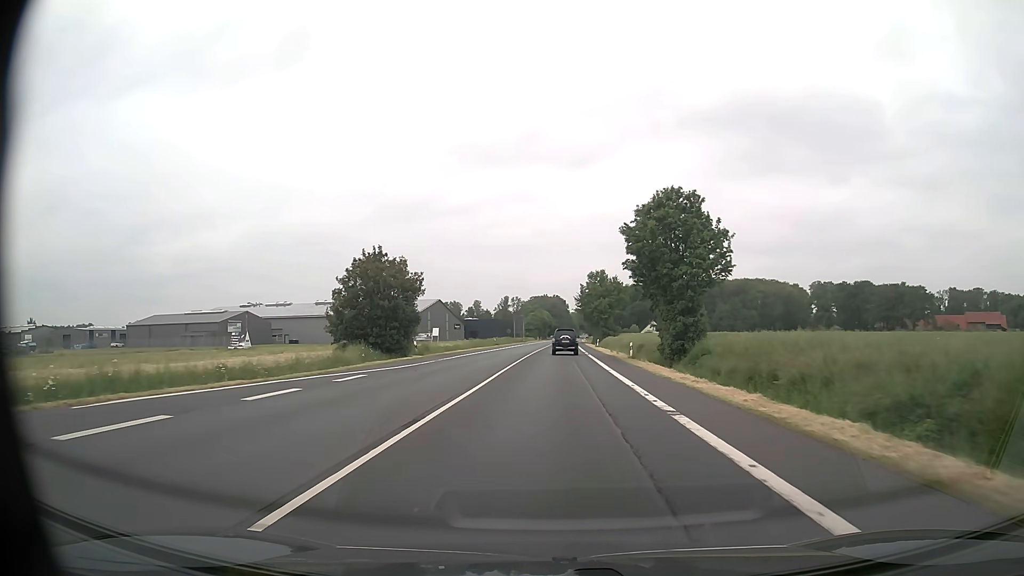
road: primary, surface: asphalt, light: Day
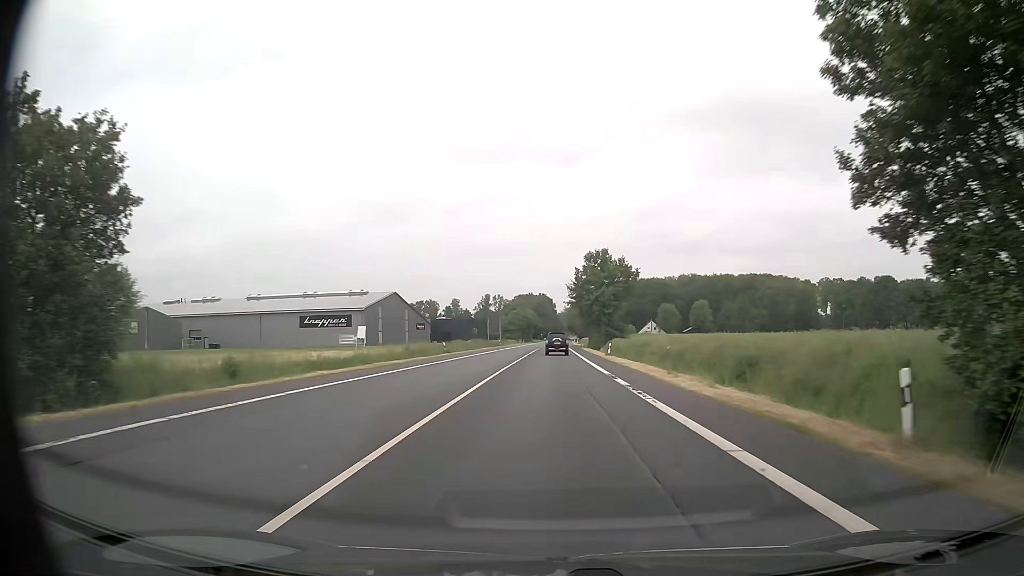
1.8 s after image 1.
(+0.3, +33.2) m; +1°
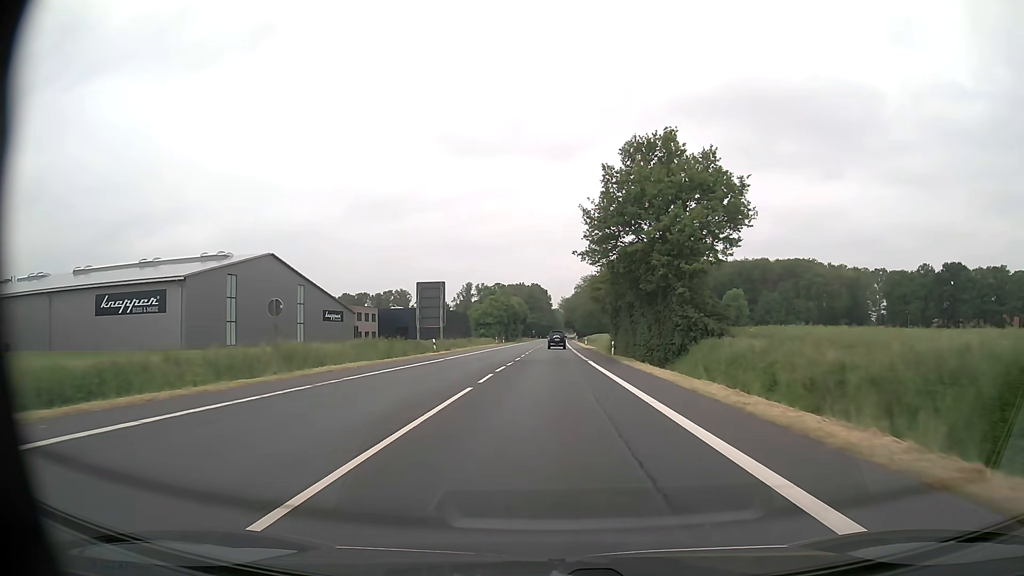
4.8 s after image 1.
(+0.4, +55.9) m; +1°
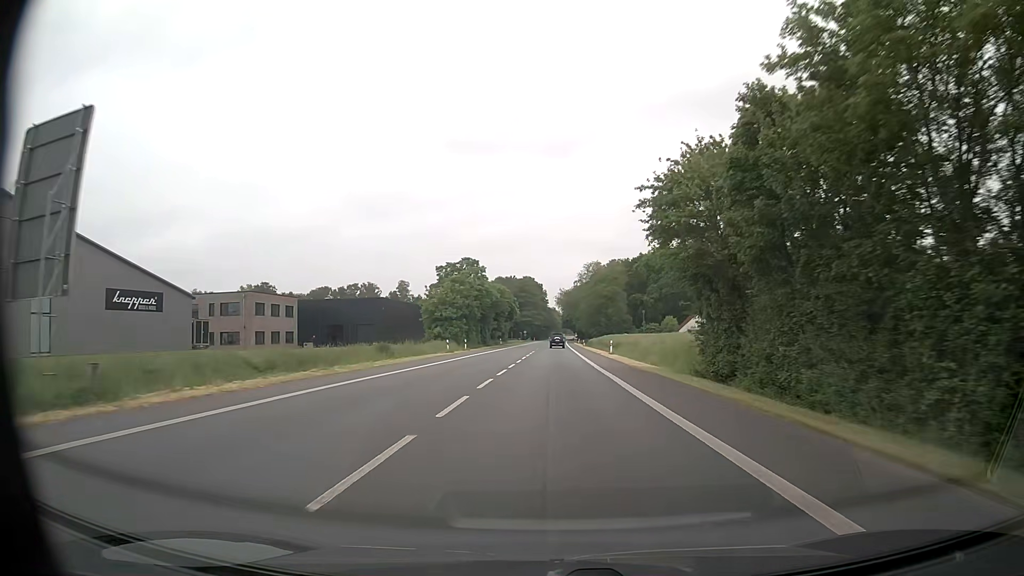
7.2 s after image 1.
(+0.1, +45.0) m; 0°
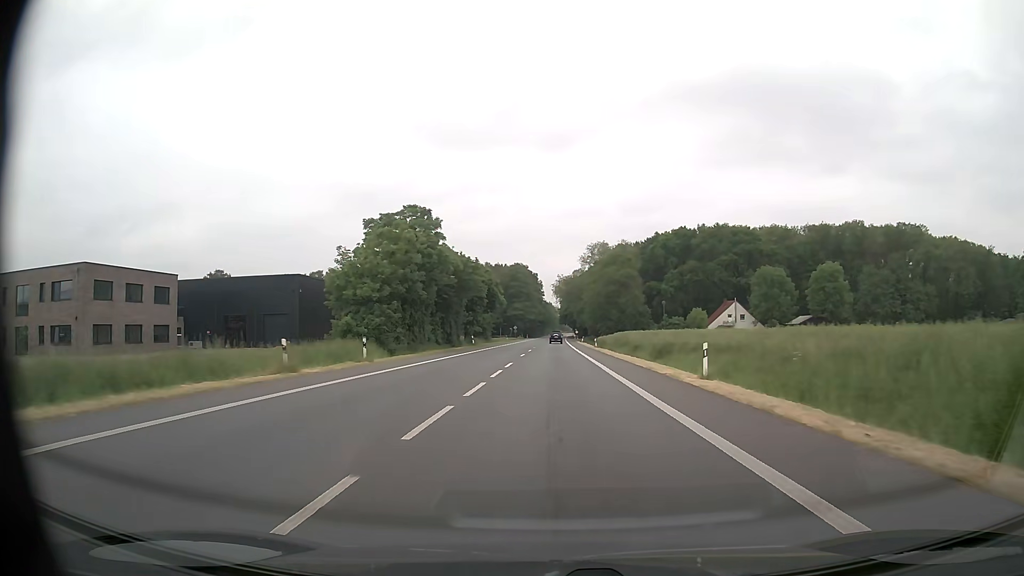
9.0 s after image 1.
(+0.3, +33.8) m; +1°
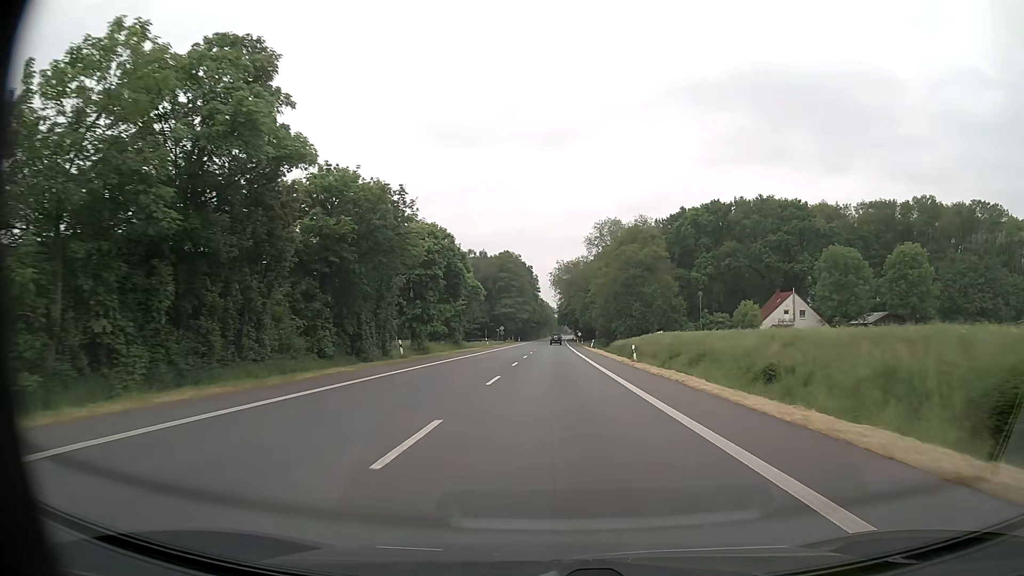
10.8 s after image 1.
(-0.1, +33.8) m; 0°
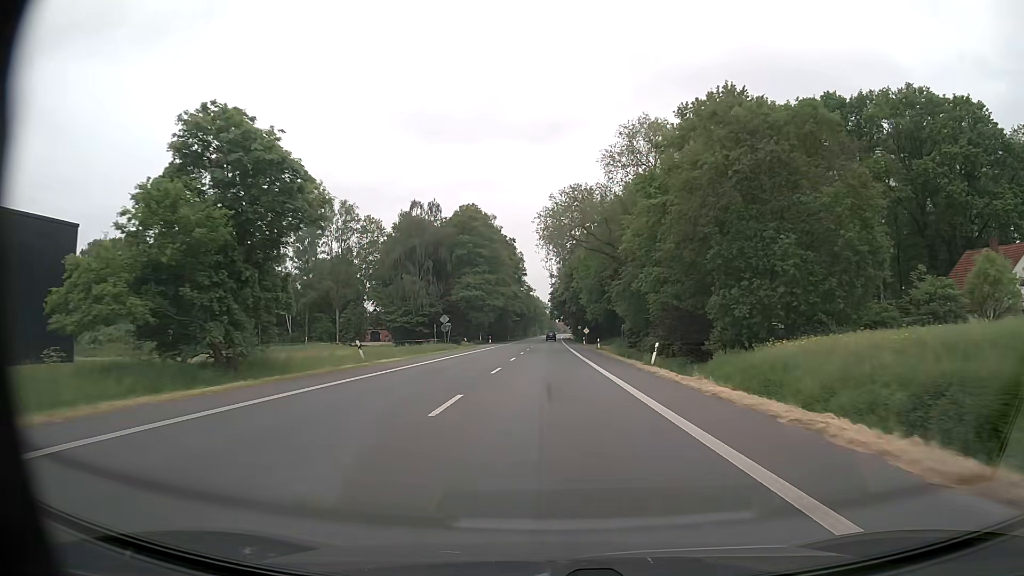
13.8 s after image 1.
(+0.3, +56.3) m; +1°
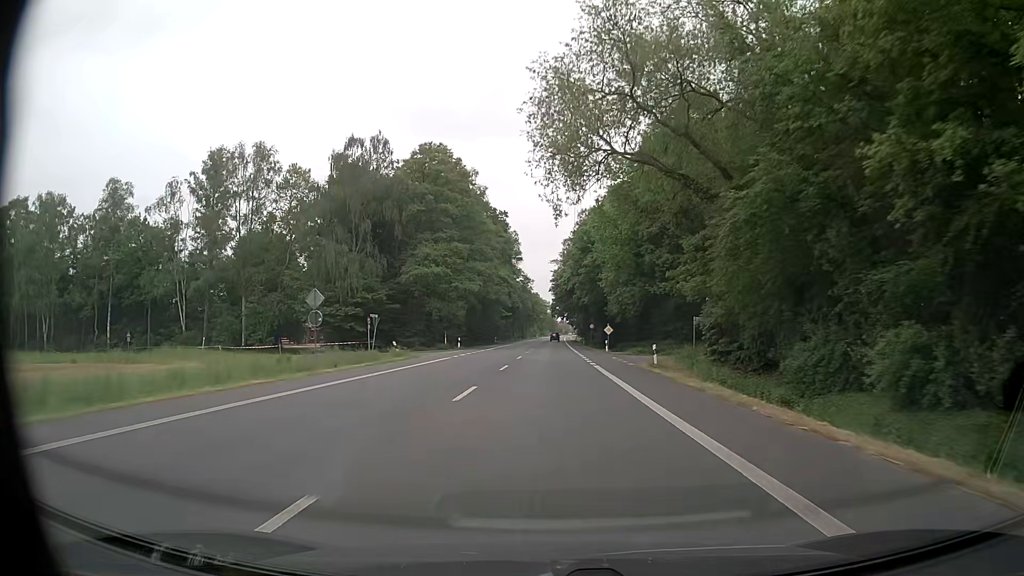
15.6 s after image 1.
(-0.1, +33.8) m; 0°
(0, +10) (0, +20) (0, +30) (0, +40) (0, +50) (0, +60) (+1, +70) (+1, +80) (+1, +90) (+1, +100) m
